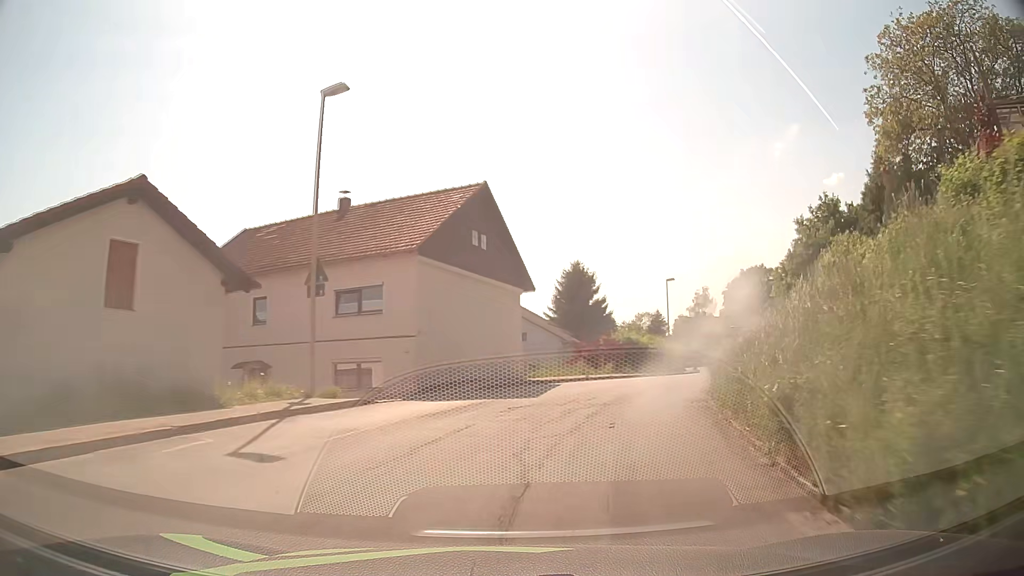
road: secondary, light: Day
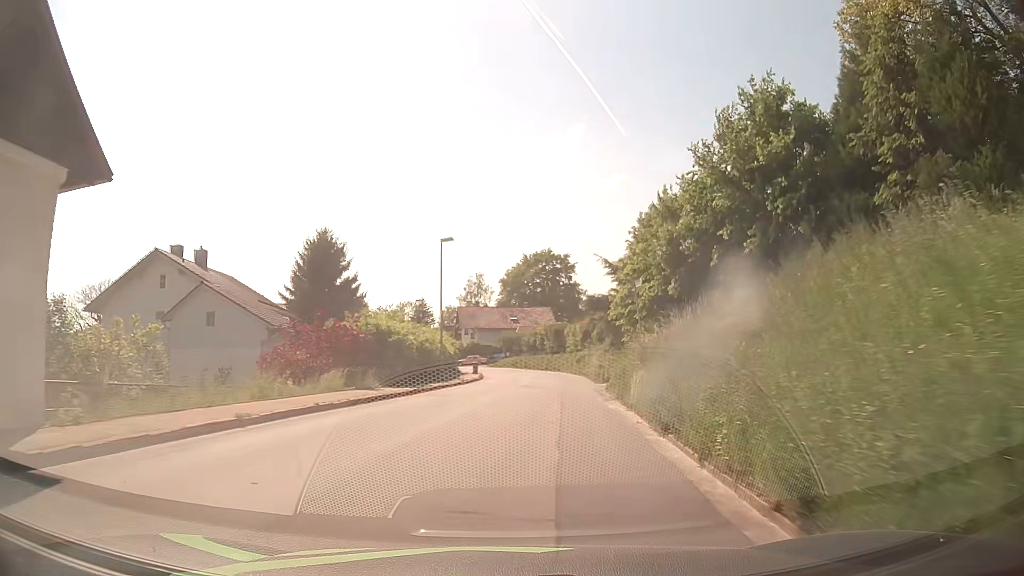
(+4.1, +20.6) m; +20°
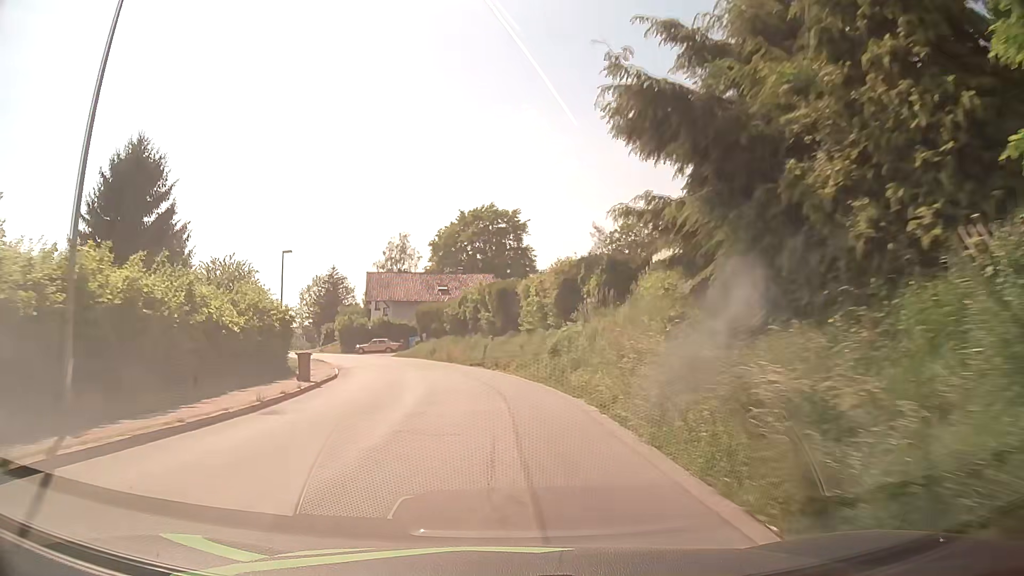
(+2.7, +30.8) m; +6°
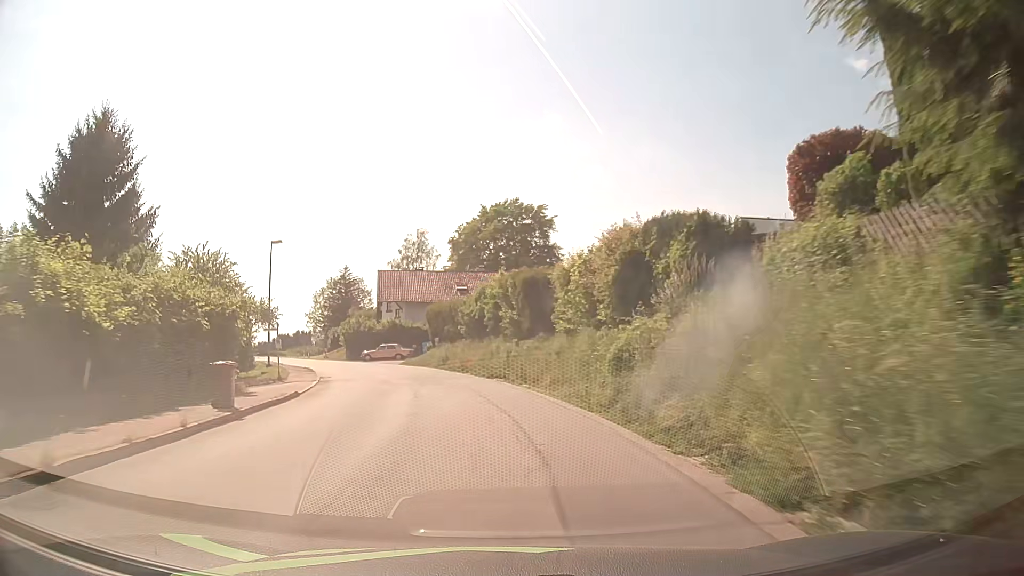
(-0.1, +8.1) m; -2°
